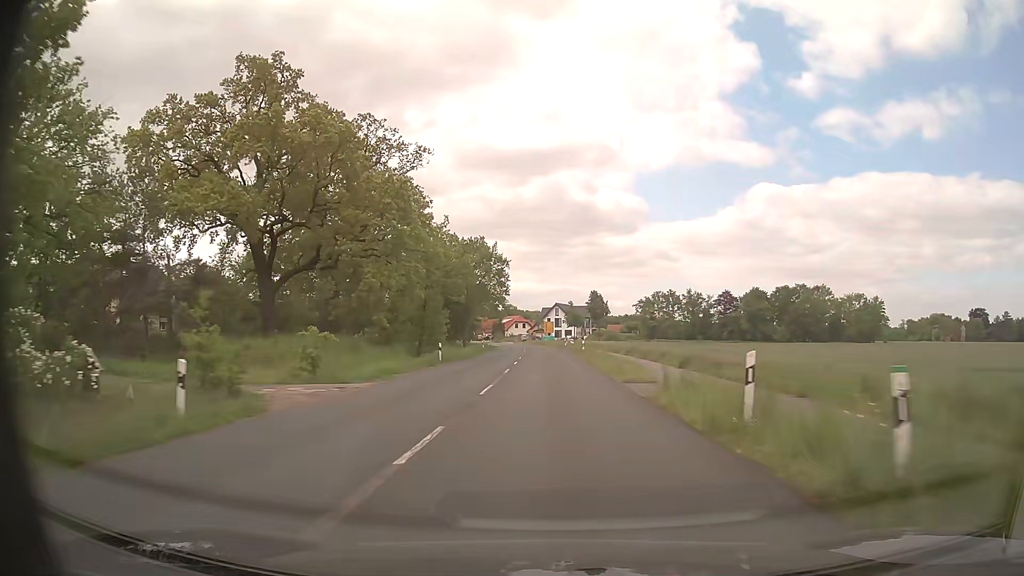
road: secondary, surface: asphalt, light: Day
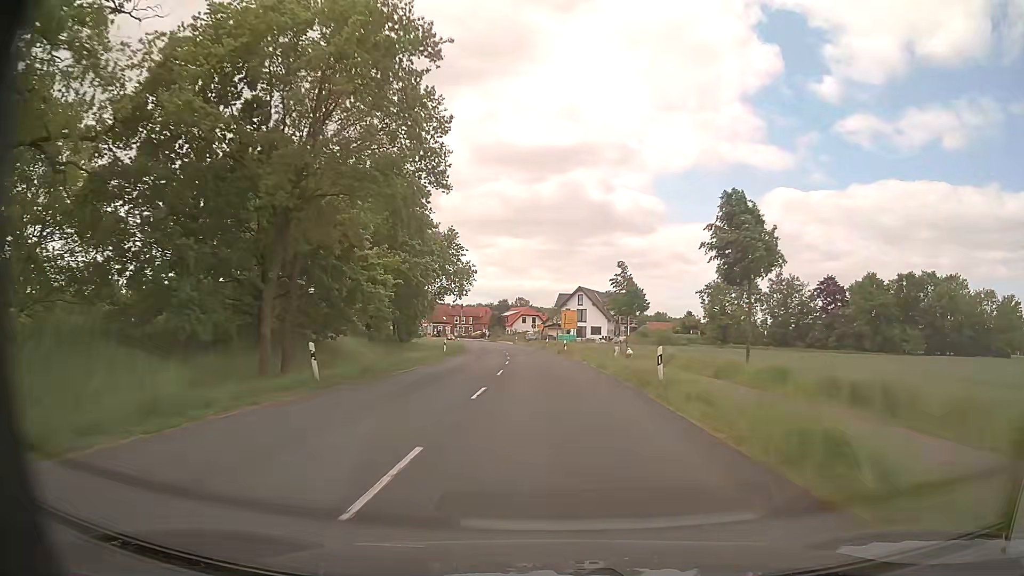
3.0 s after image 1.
(-0.5, +56.6) m; -1°
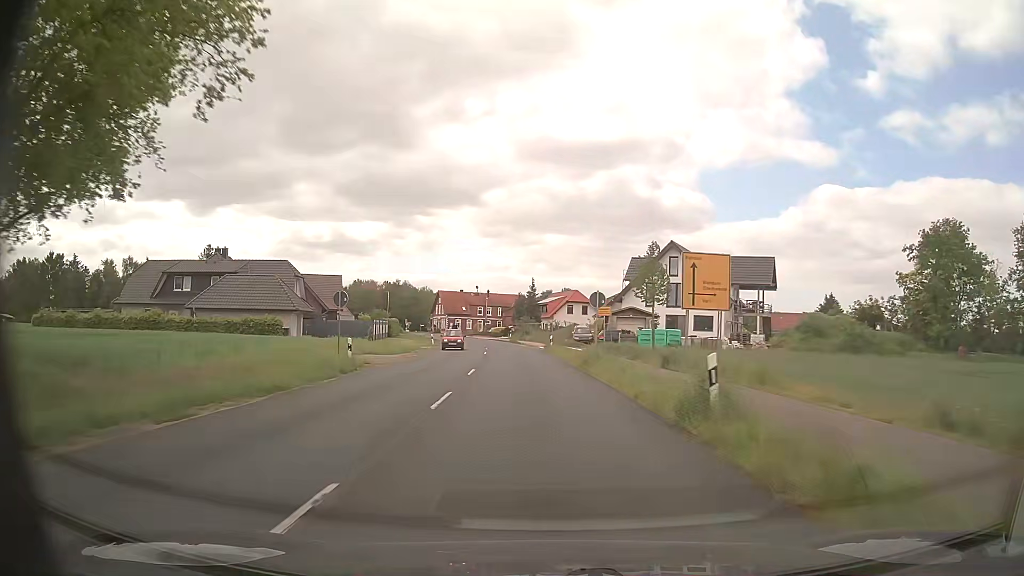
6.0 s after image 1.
(-1.7, +56.2) m; -4°
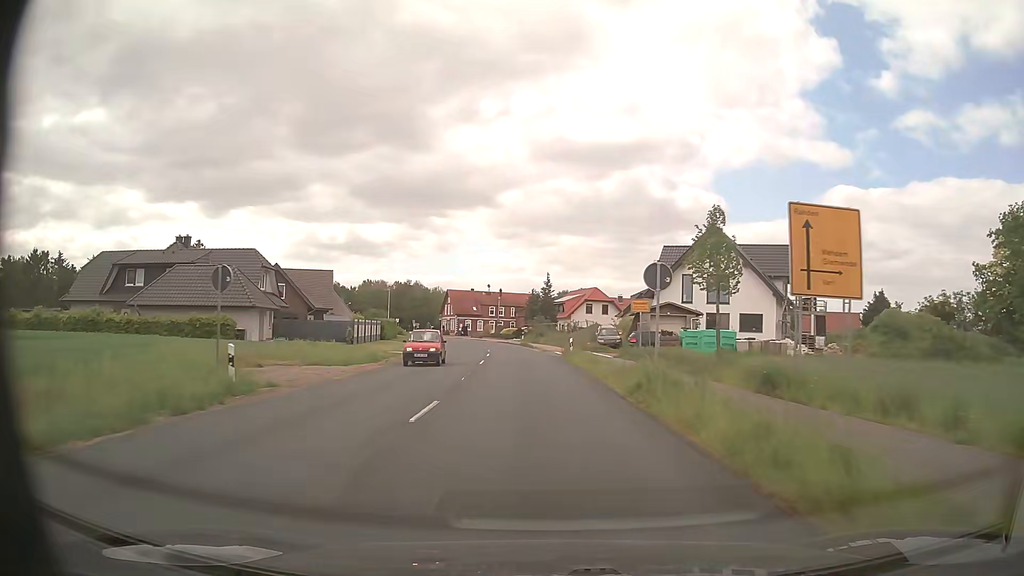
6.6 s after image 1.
(-0.1, +10.7) m; -1°
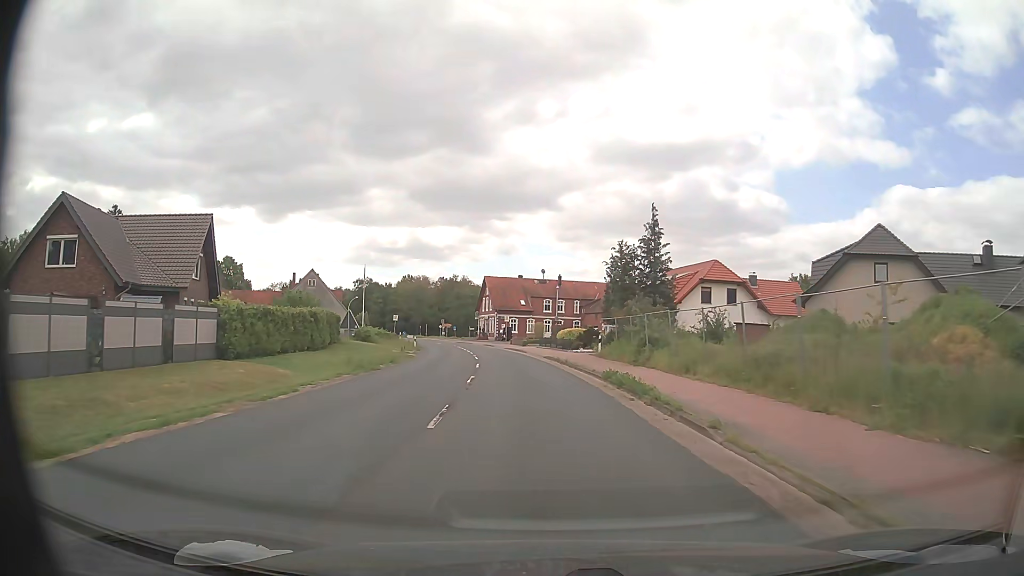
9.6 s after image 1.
(-2.2, +44.6) m; -5°
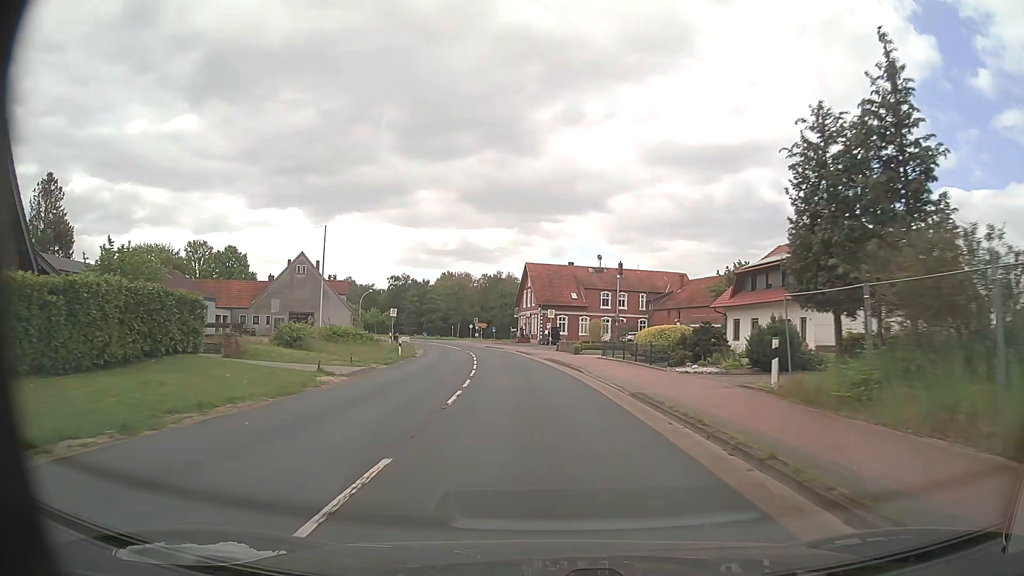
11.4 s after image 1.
(-0.9, +23.8) m; -4°
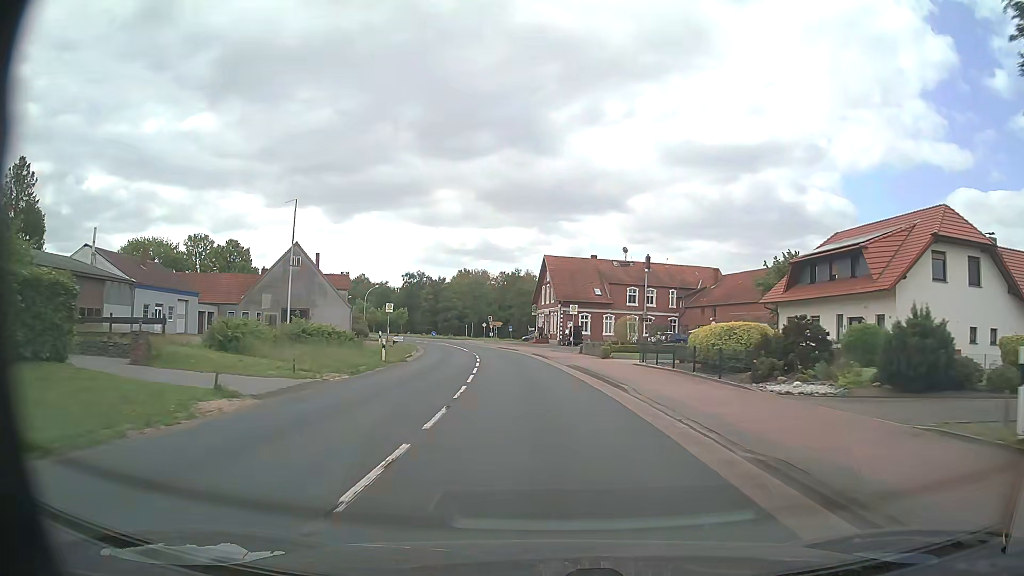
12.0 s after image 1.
(-0.1, +8.1) m; -2°
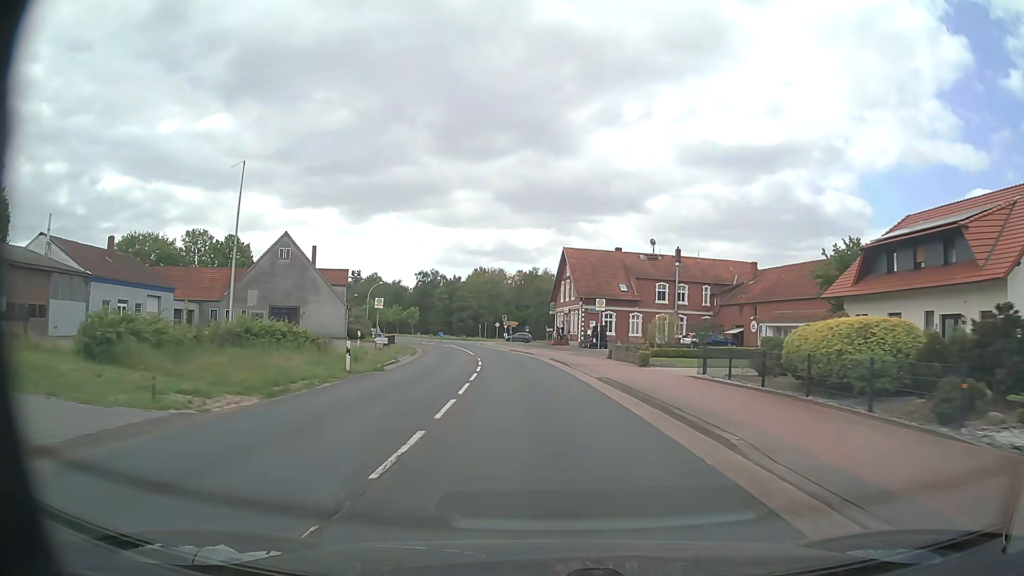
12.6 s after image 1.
(-0.1, +8.1) m; -2°
